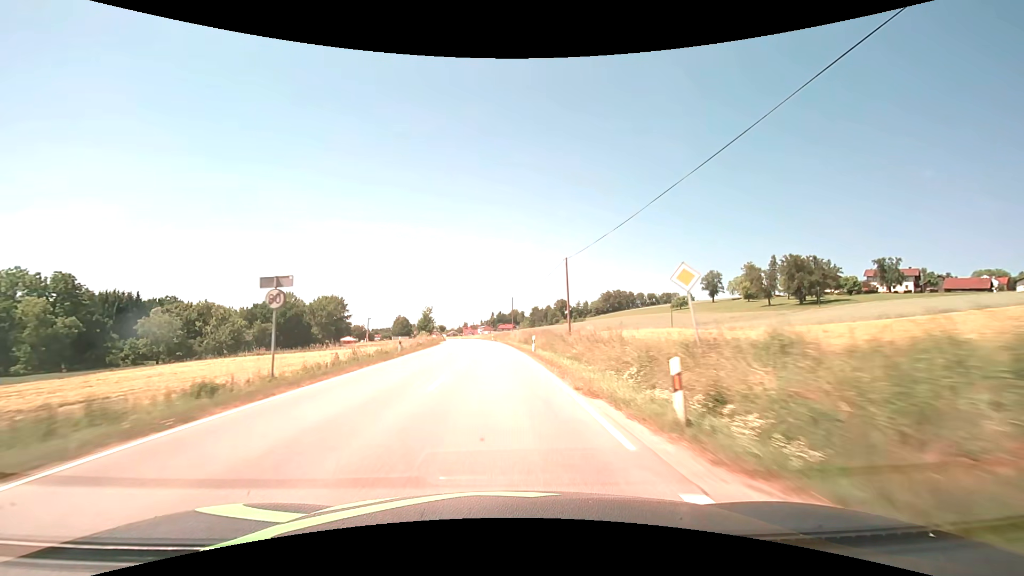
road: secondary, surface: asphalt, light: Day
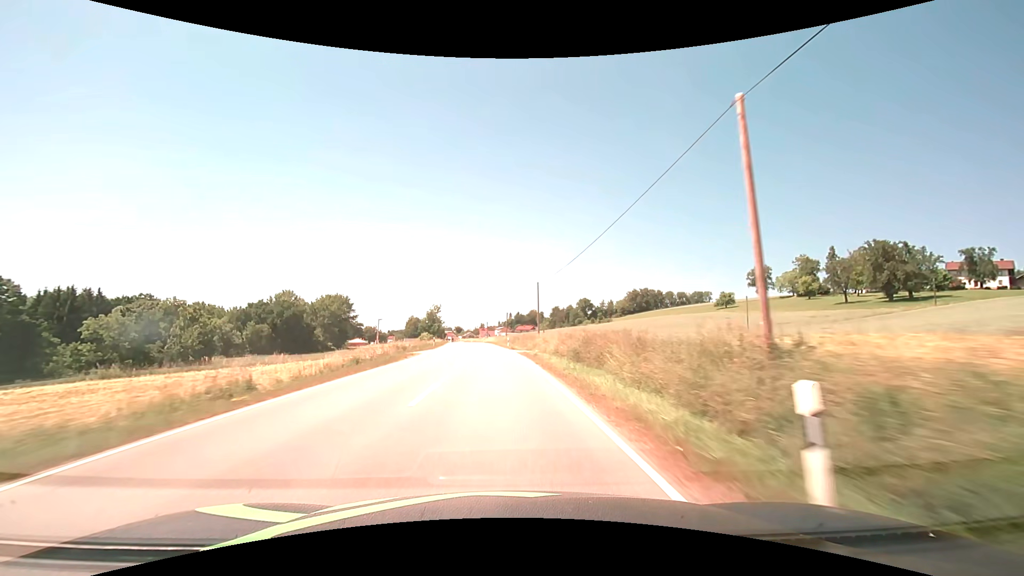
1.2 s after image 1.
(-0.5, +26.5) m; -2°
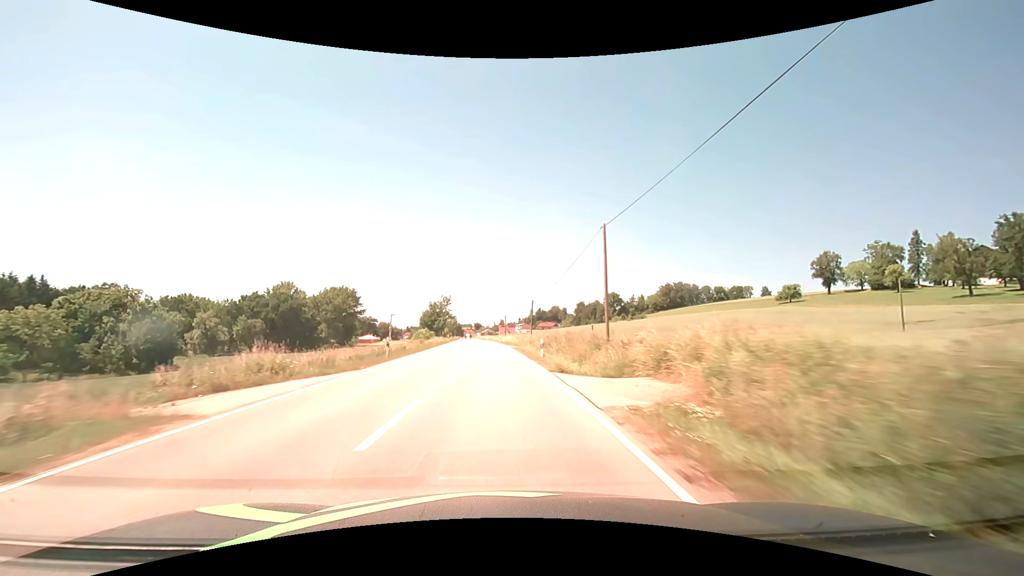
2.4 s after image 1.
(-0.6, +27.6) m; -2°
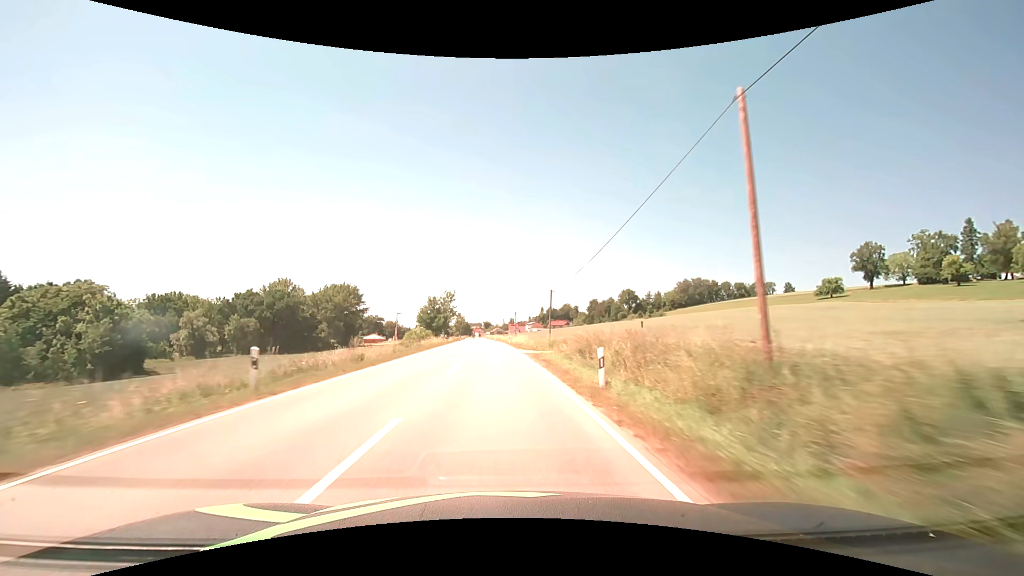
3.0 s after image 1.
(-0.1, +14.2) m; -1°
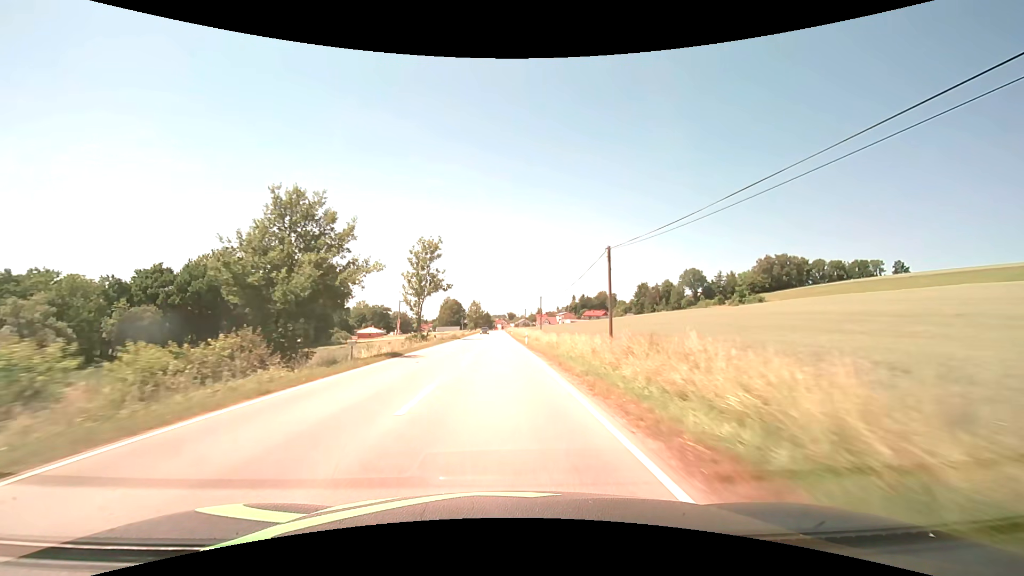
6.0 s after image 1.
(-2.4, +67.6) m; -3°
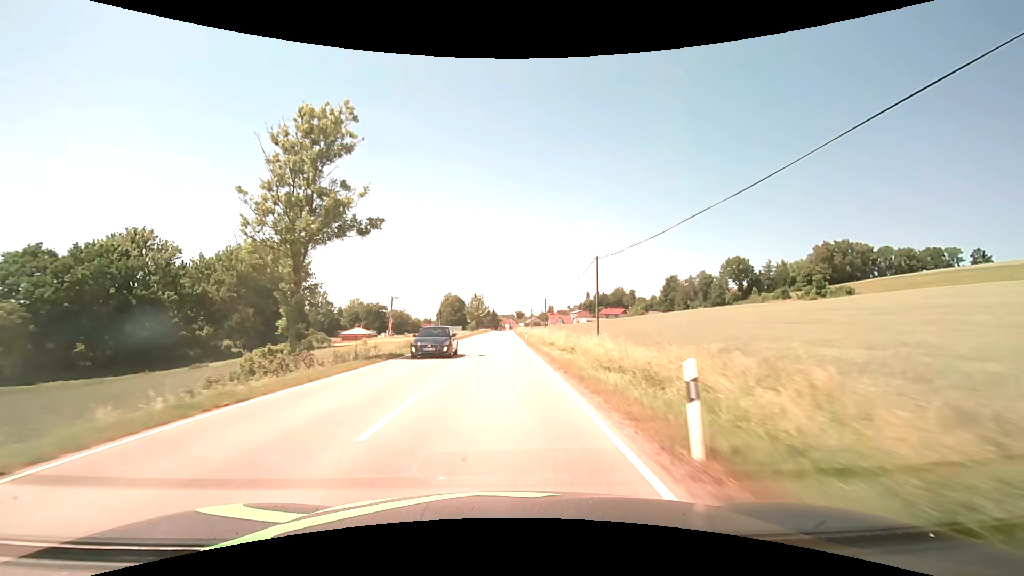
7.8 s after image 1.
(-0.3, +37.6) m; -1°
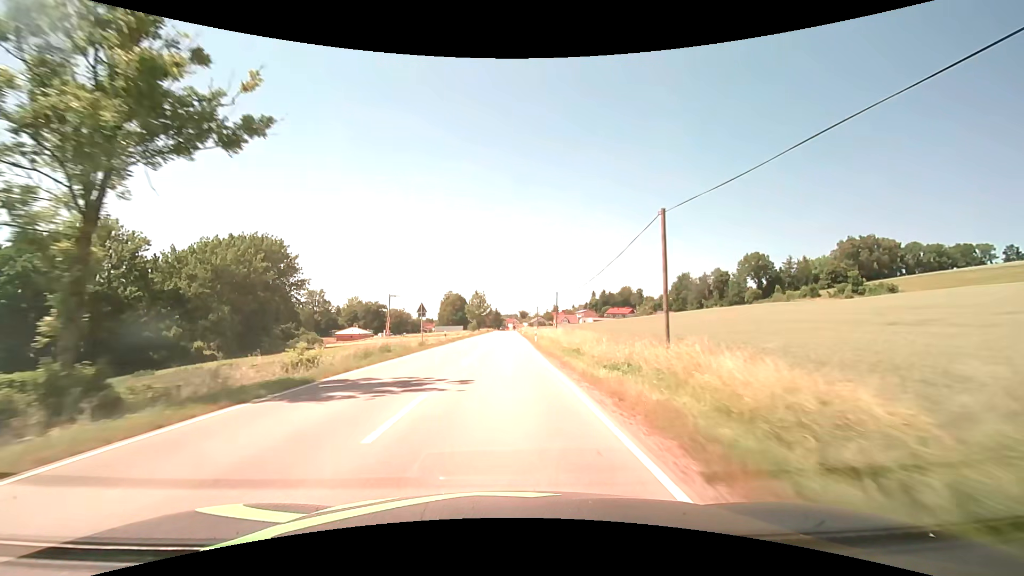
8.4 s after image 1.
(-0.1, +12.1) m; 0°
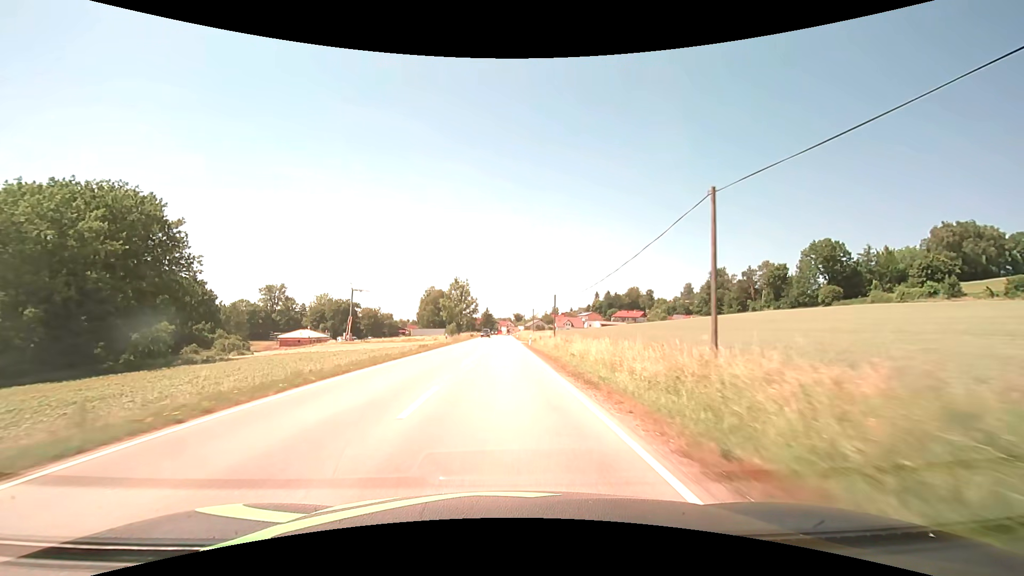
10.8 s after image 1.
(+0.1, +46.1) m; +1°
(0, +10) (0, +20) (0, +30) (0, +40) (0, +50) (0, +60) (0, +70) (0, +80) (0, +90) (0, +100) m
